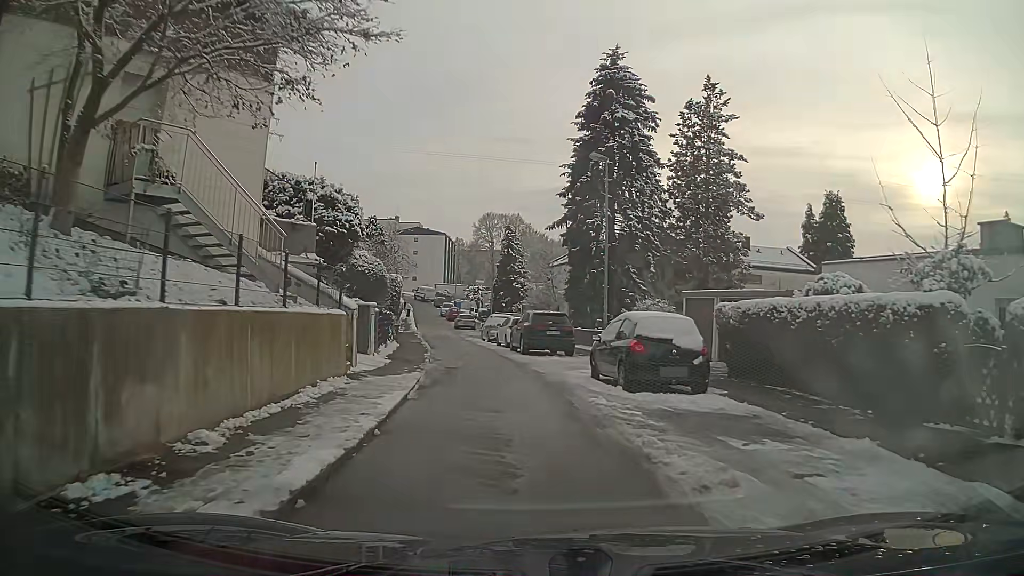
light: Day
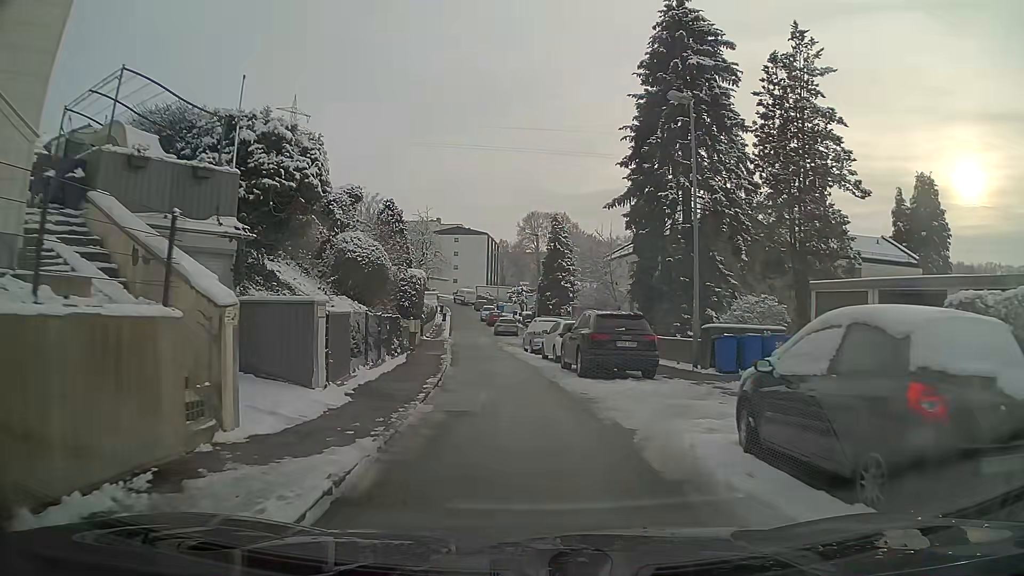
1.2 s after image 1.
(-0.3, +8.4) m; -4°
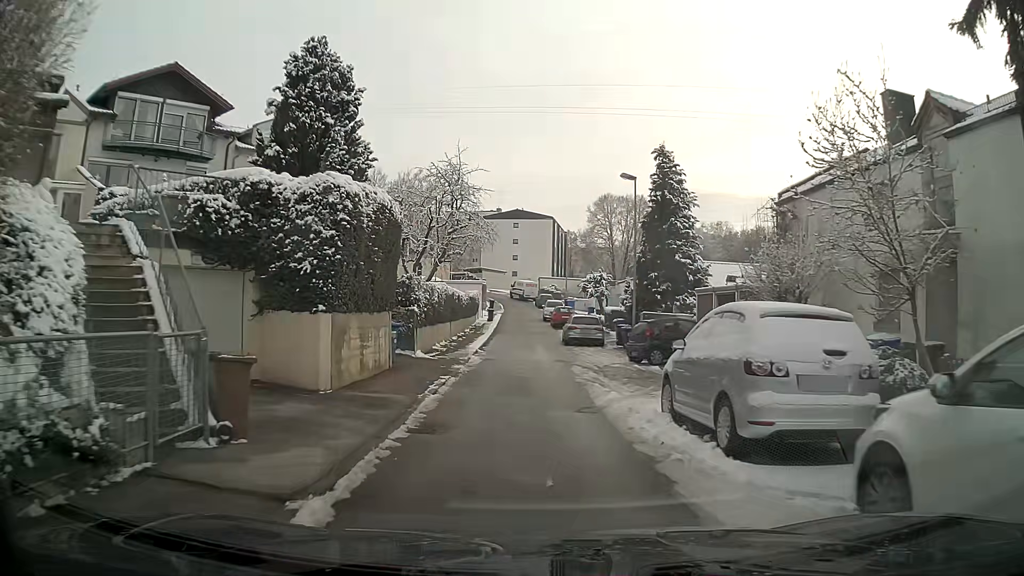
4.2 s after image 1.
(-1.2, +22.1) m; -5°
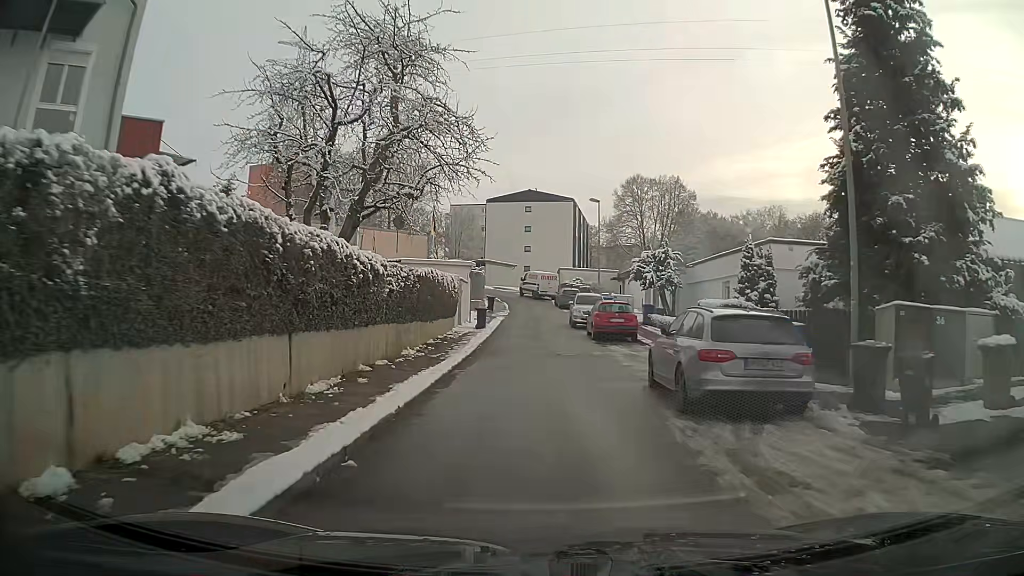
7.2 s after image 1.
(-0.3, +21.8) m; -1°
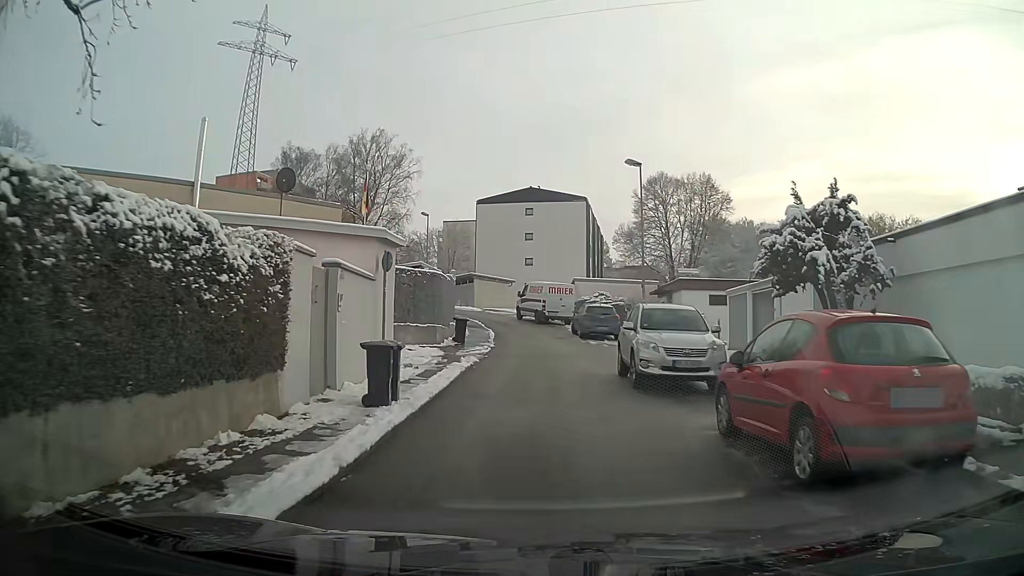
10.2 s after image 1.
(+0.1, +19.8) m; -1°
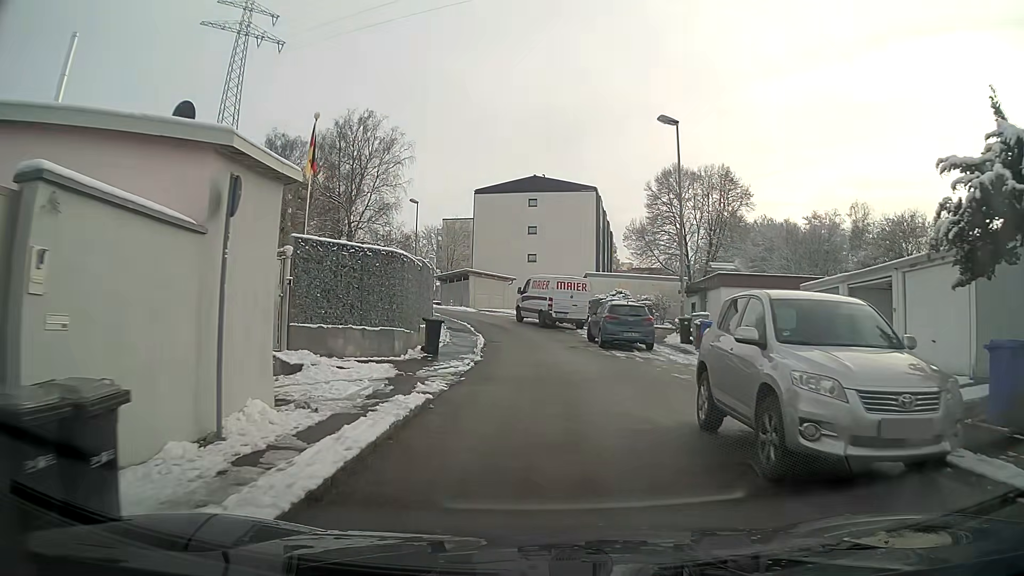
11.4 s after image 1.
(0.0, +7.6) m; 0°
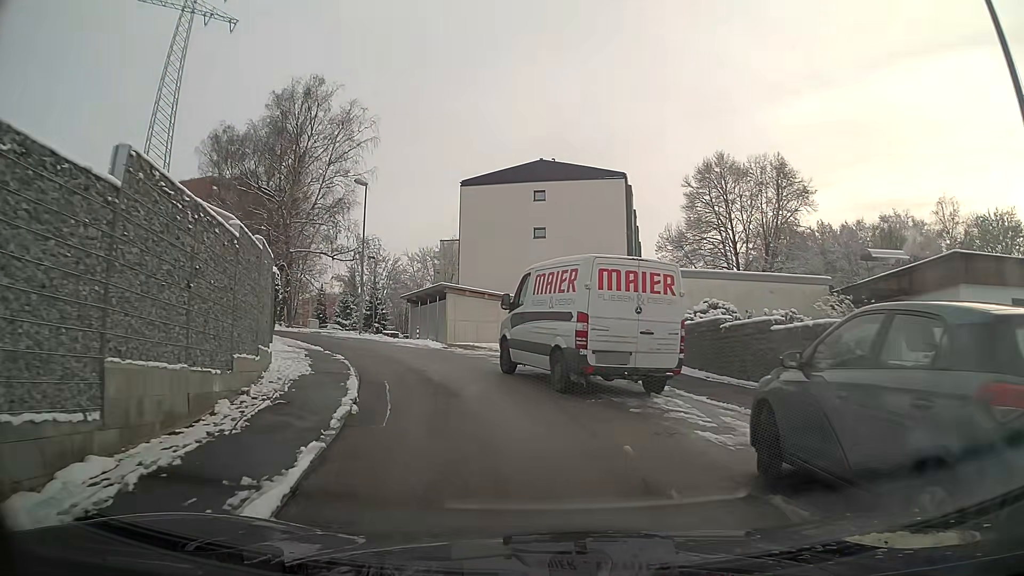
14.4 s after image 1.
(+0.1, +18.3) m; -2°
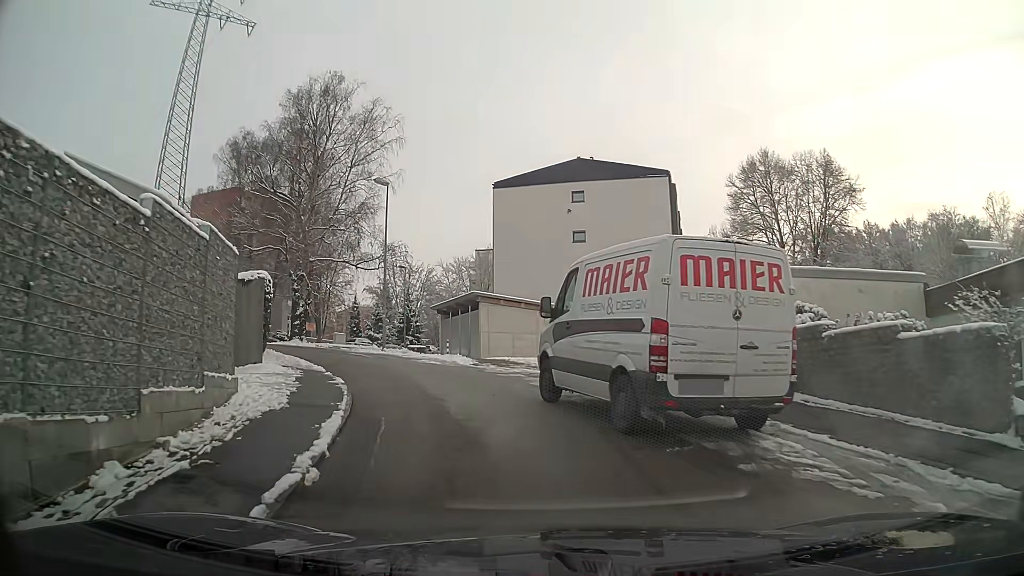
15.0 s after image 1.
(-0.1, +3.4) m; -3°
(-1, +10) (-4, +20) (-9, +28) (-15, +36) (-23, +42) (-22, +52) (-18, +61) (-15, +70) (-12, +80) (-12, +90) m
